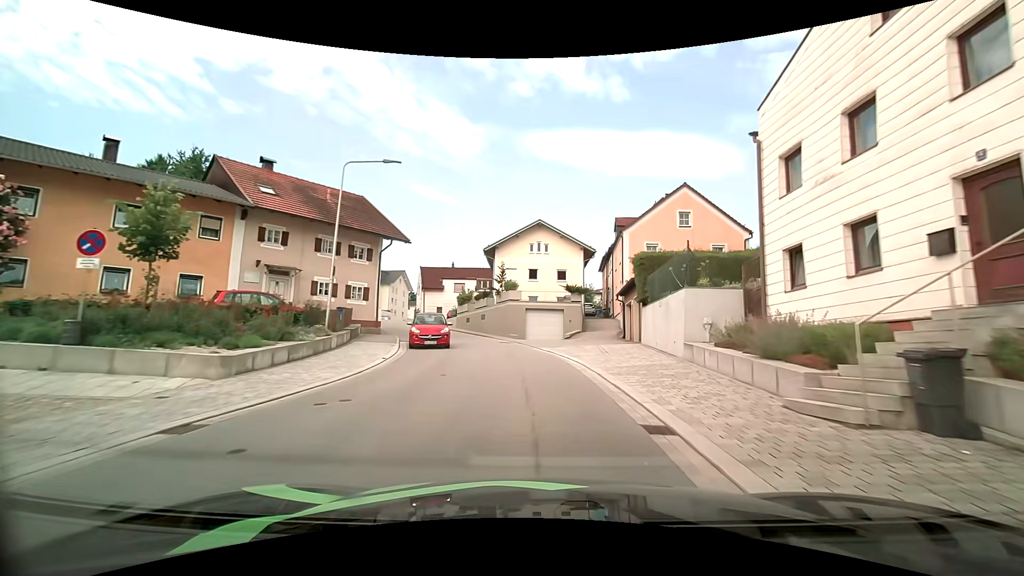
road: tertiary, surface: asphalt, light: Day
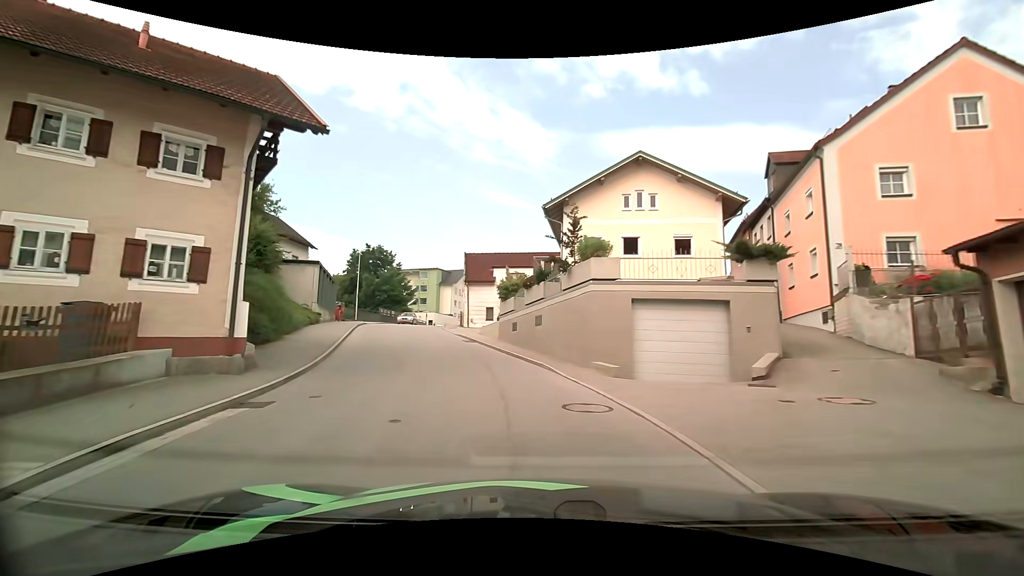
(-0.8, +18.6) m; -8°
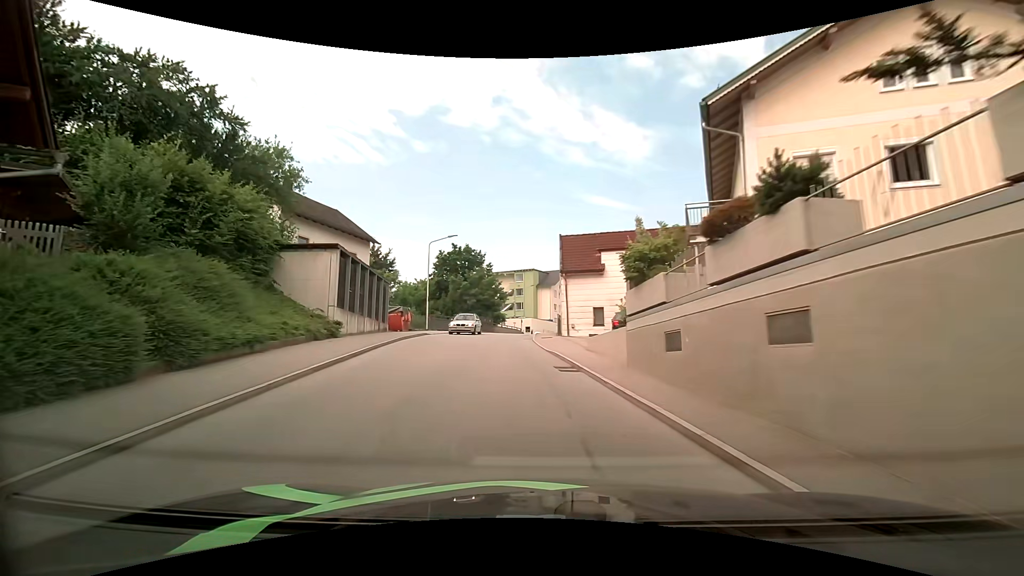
(-1.3, +12.4) m; -12°
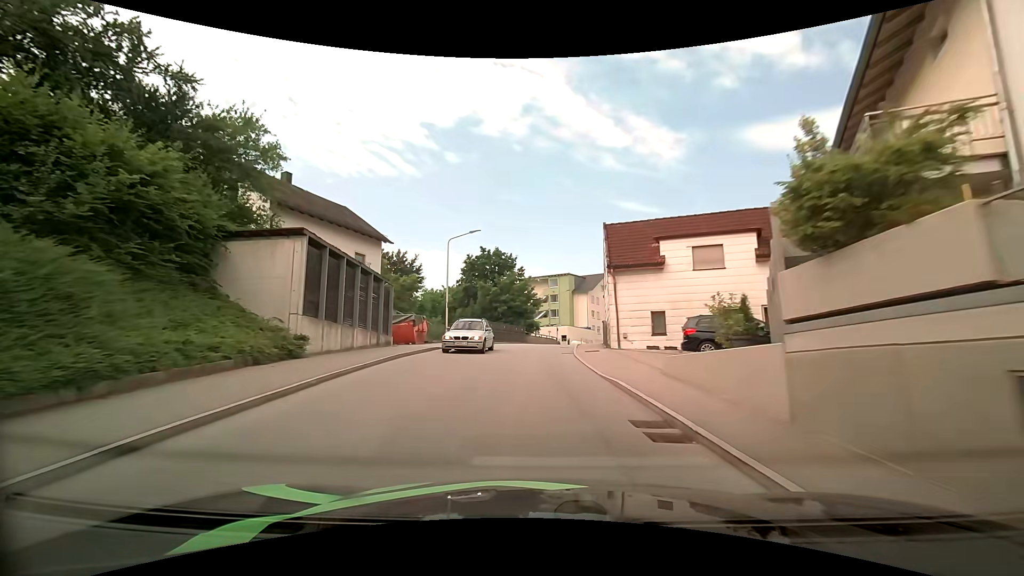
(-0.3, +6.3) m; -4°
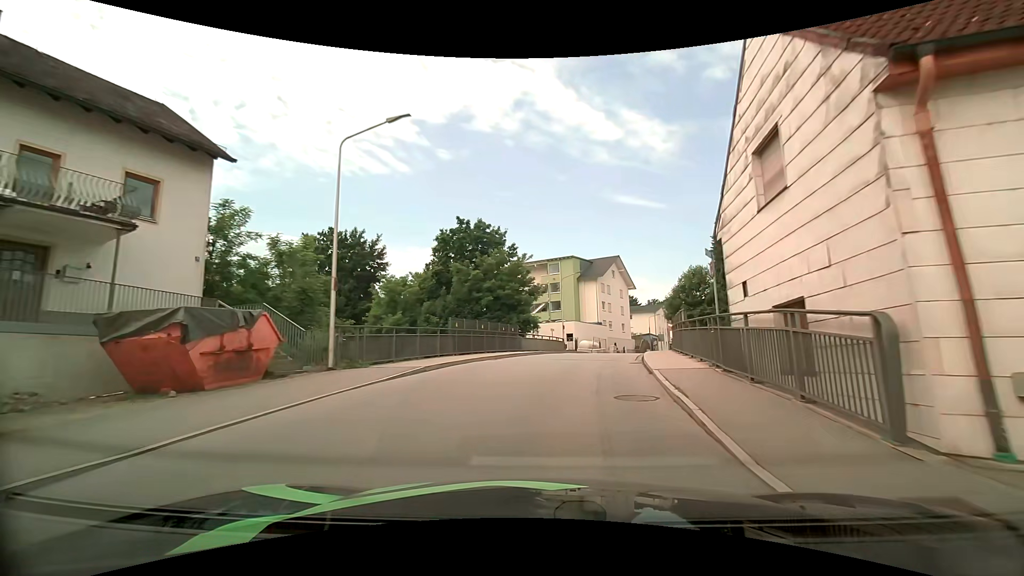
(-0.3, +19.4) m; 0°
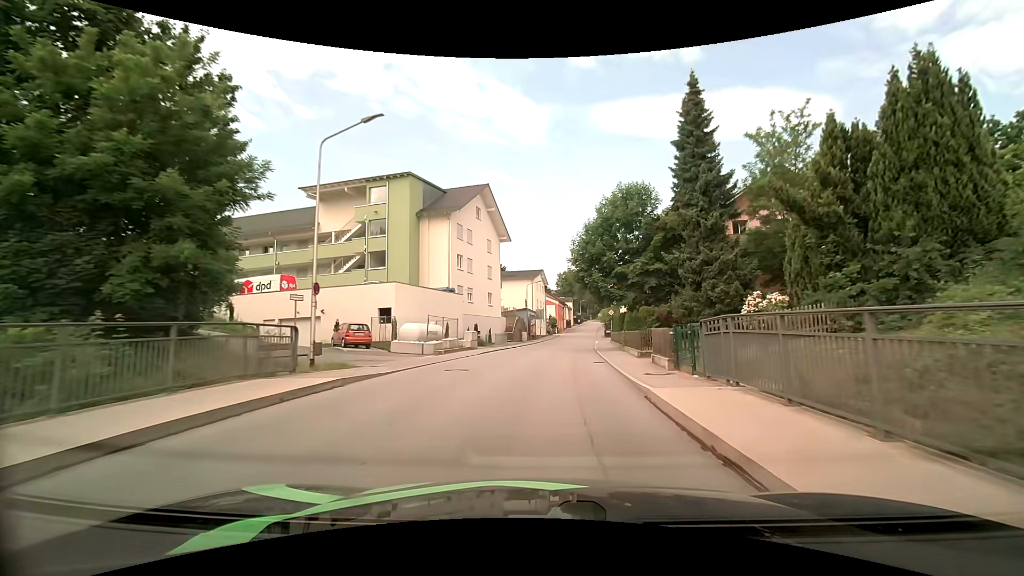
(+4.9, +33.3) m; +16°
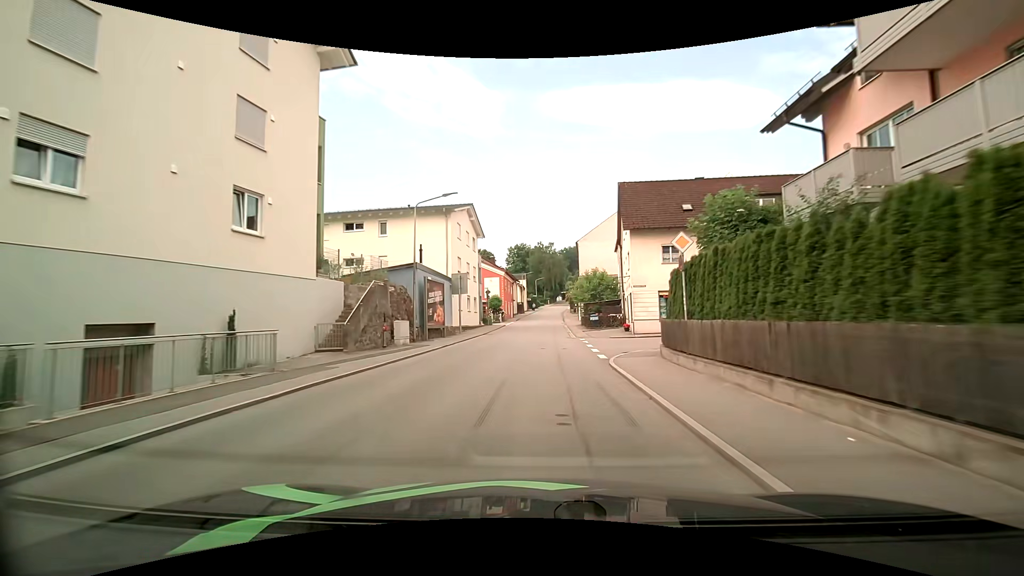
(+2.3, +39.1) m; +5°
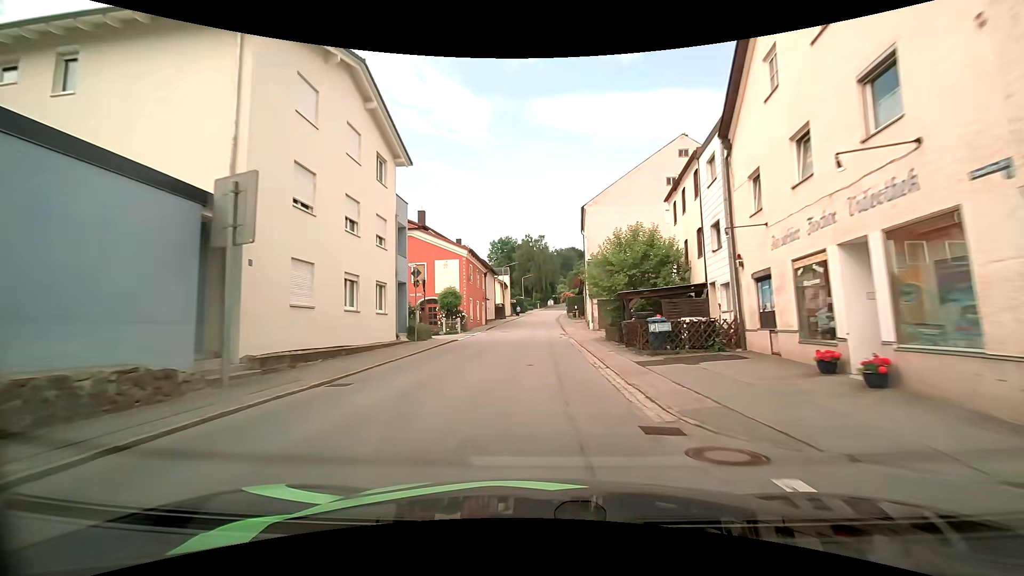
(+0.3, +25.9) m; +1°
(0, +10) (0, +20) (0, +30) (+1, +40) (+1, +50) (+1, +60) (+1, +70) (+1, +80) (+2, +90) (+3, +100) m
